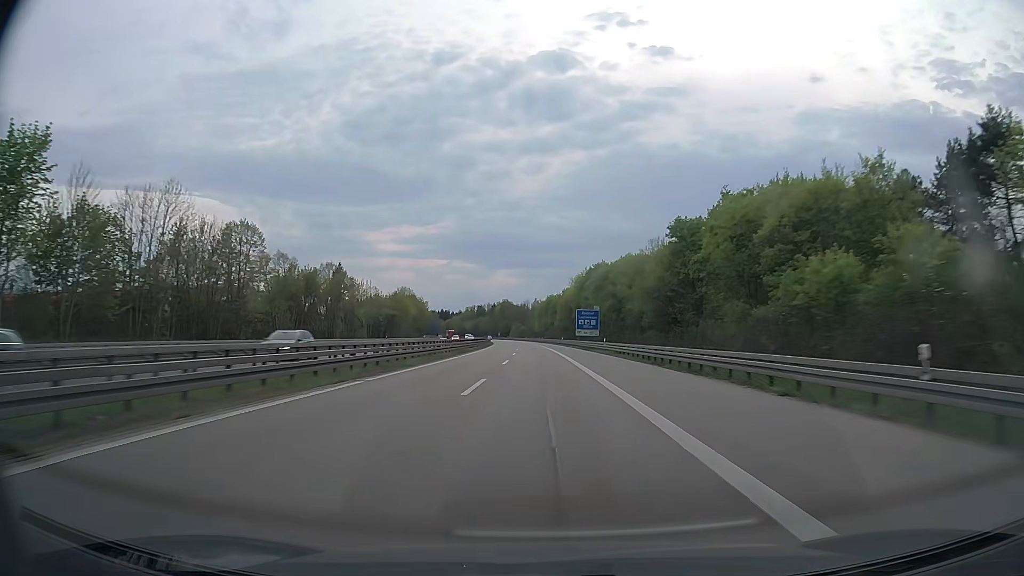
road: motorway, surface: asphalt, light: Day
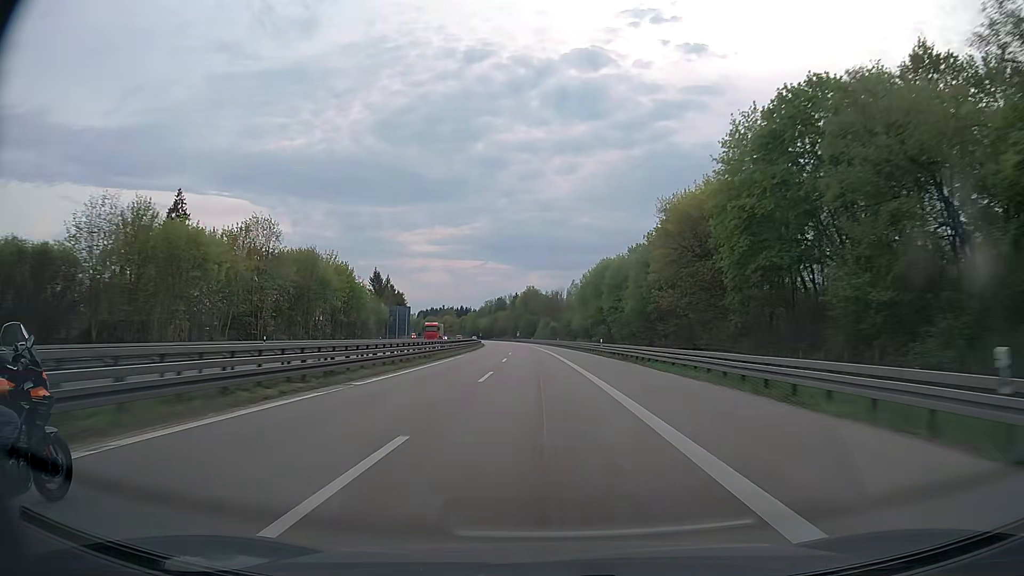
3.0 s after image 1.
(-2.6, +102.4) m; -3°
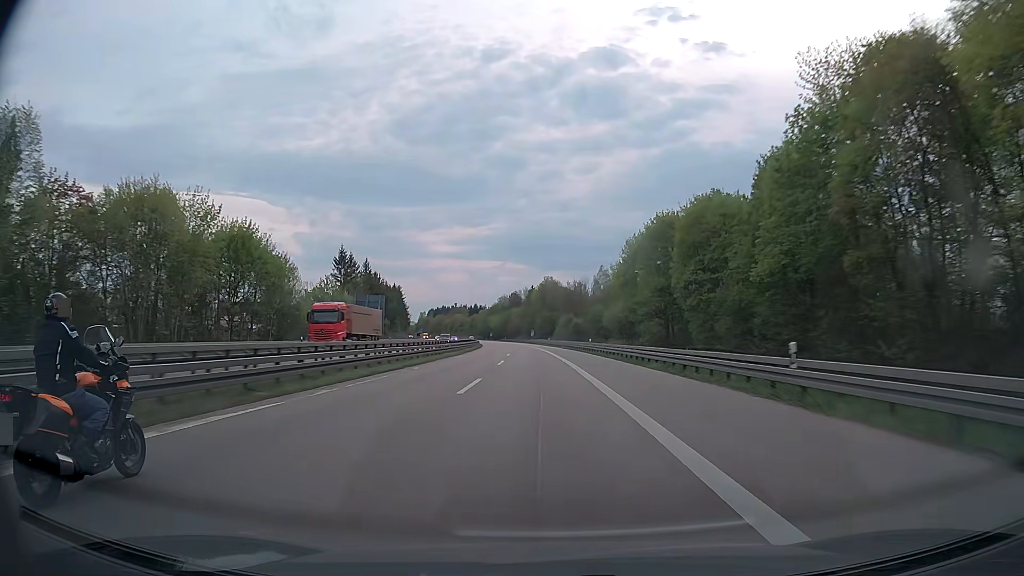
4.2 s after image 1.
(-0.5, +40.8) m; -2°
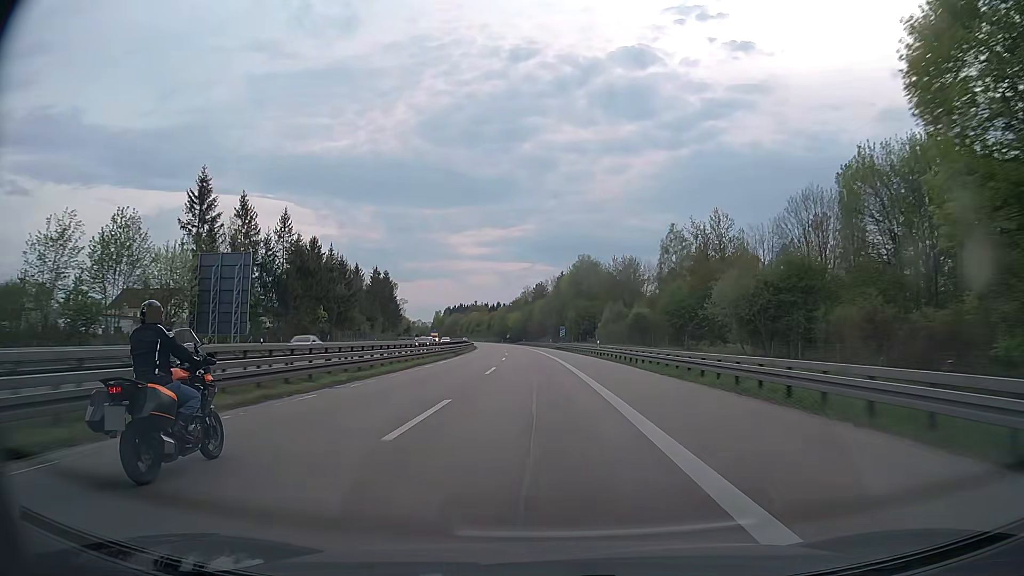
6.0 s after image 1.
(-1.2, +61.6) m; -2°
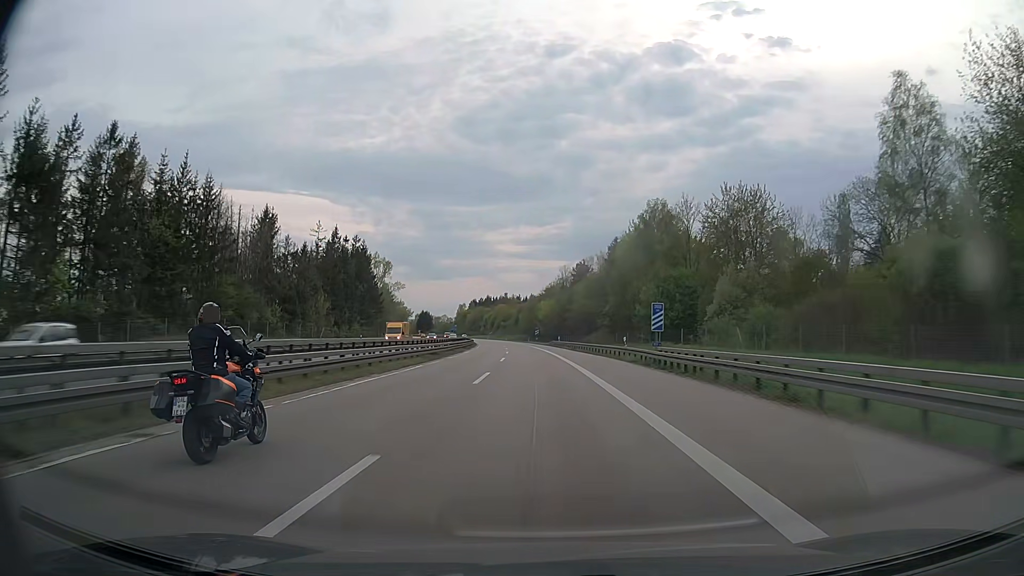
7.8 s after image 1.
(-1.8, +61.4) m; -3°
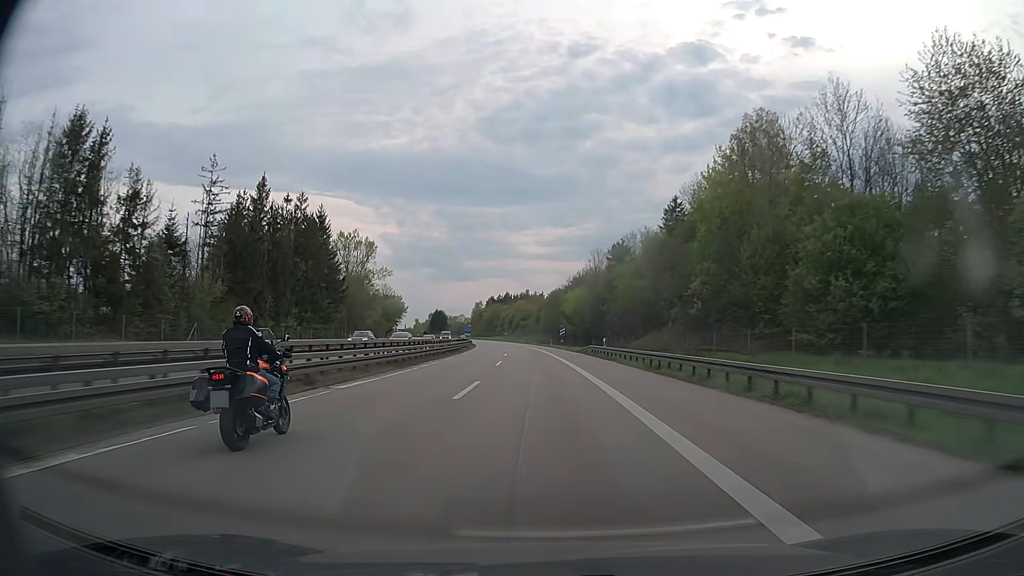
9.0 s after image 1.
(-0.6, +40.6) m; -2°
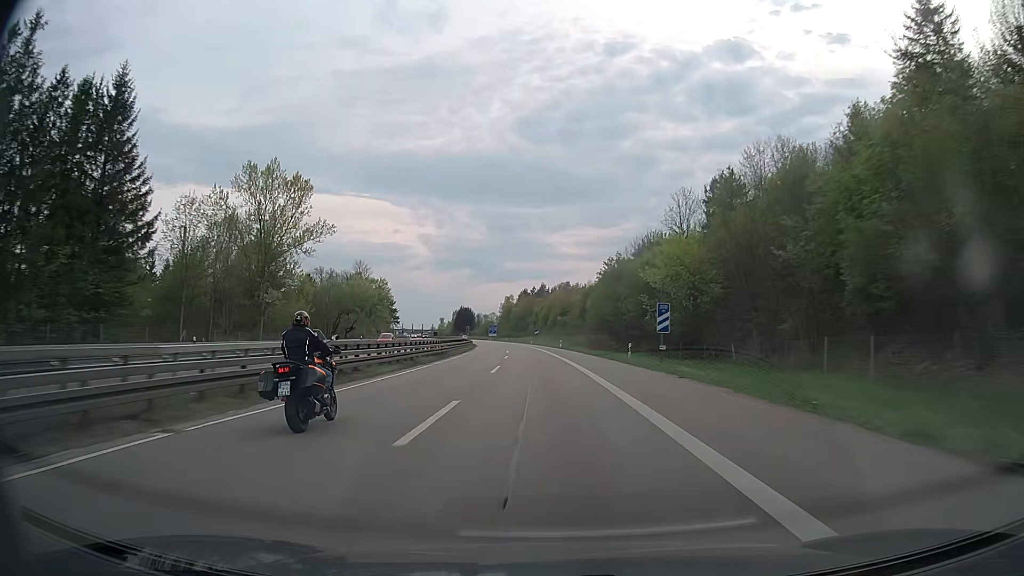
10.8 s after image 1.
(-1.8, +60.6) m; -3°
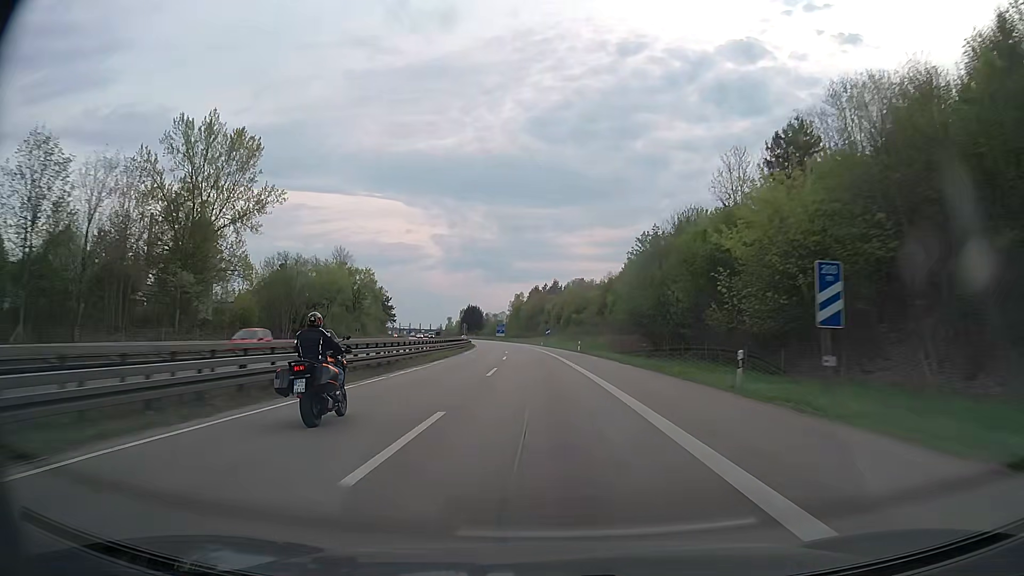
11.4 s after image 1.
(-0.2, +20.2) m; -1°
(0, +10) (0, +20) (0, +30) (-1, +40) (-1, +50) (-2, +60) (-2, +70) (-3, +80) (-4, +90) (-5, +100) m
